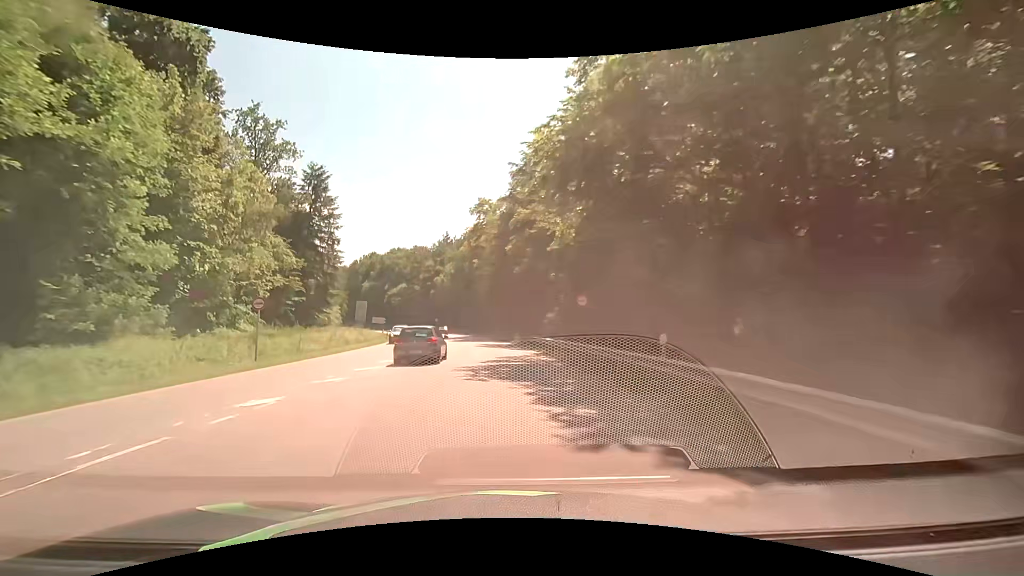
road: secondary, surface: asphalt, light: Day
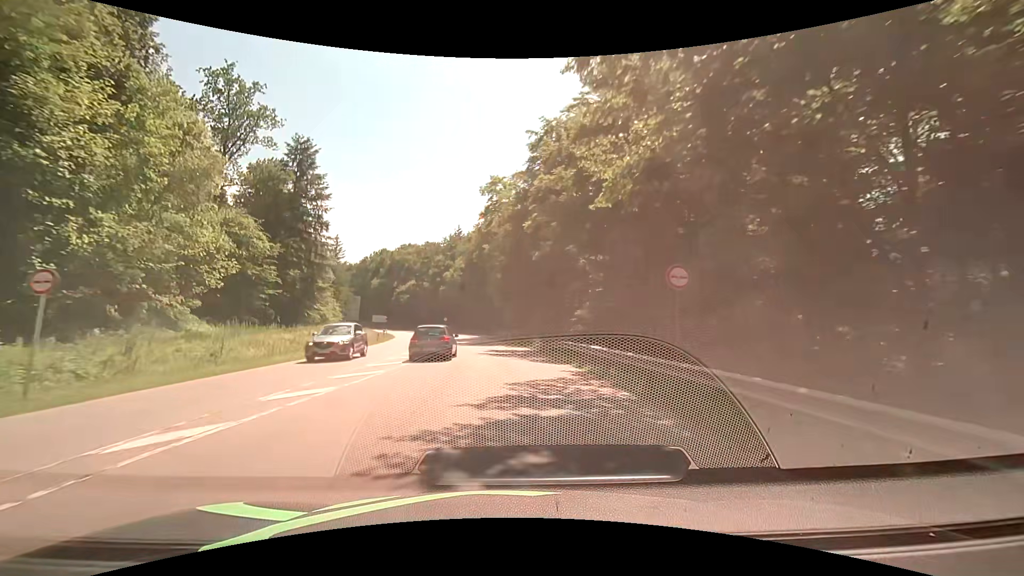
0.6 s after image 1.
(-0.2, +11.1) m; -2°
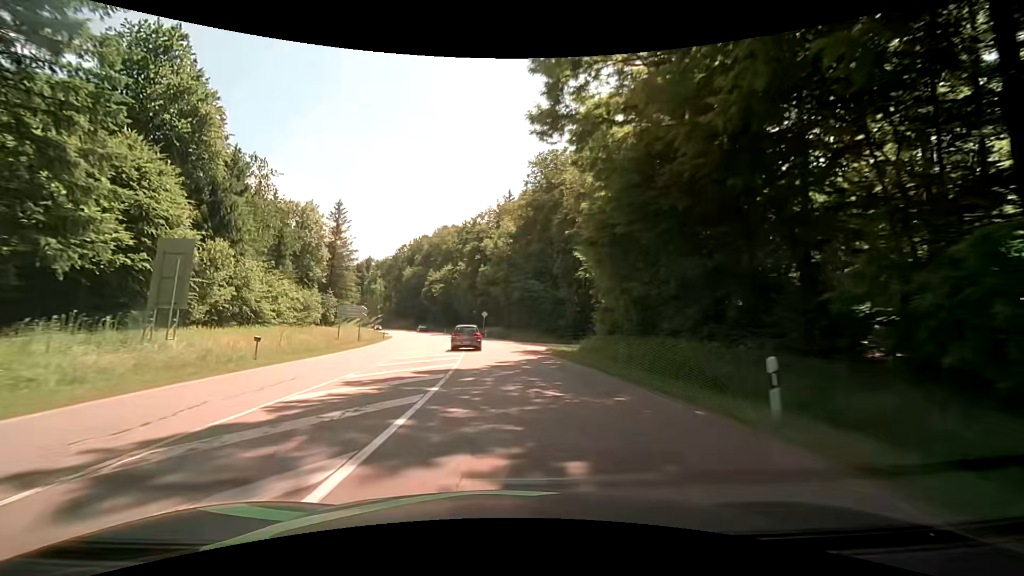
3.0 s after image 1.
(-2.7, +43.6) m; -7°
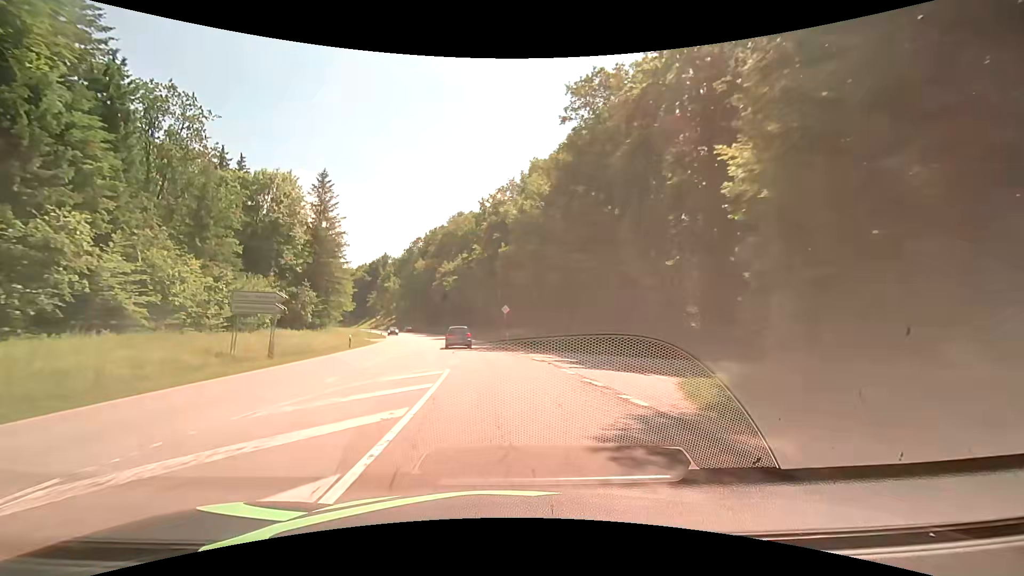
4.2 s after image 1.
(-0.4, +21.7) m; -2°
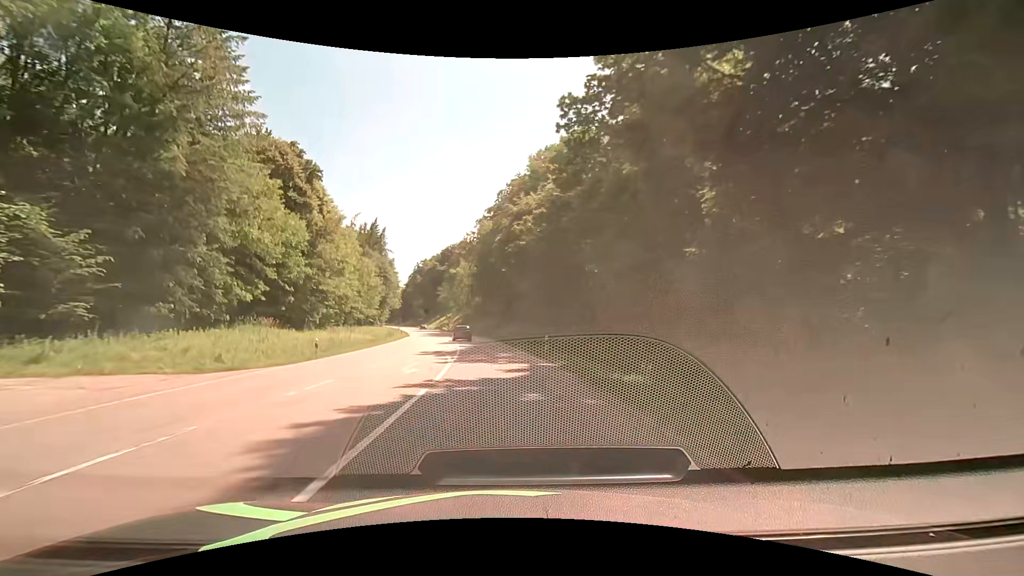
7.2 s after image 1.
(-5.0, +53.7) m; -10°
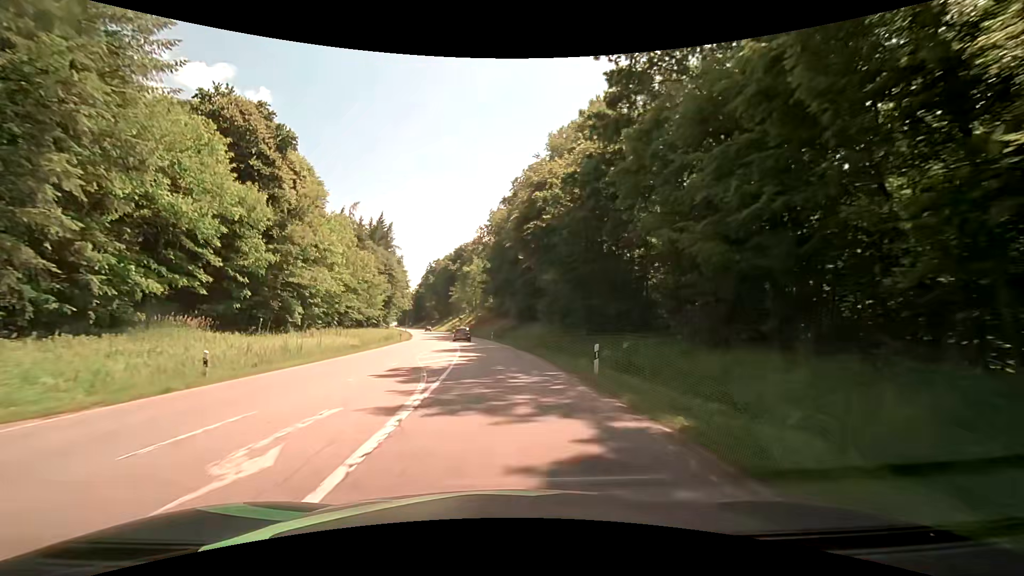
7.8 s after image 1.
(-0.2, +10.8) m; -2°
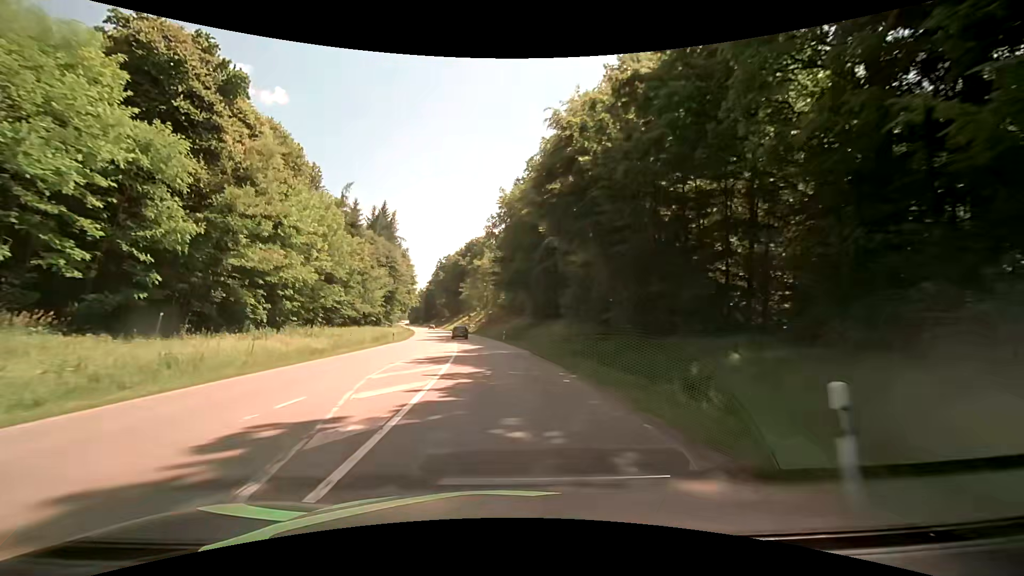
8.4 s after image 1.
(-0.2, +10.8) m; -2°
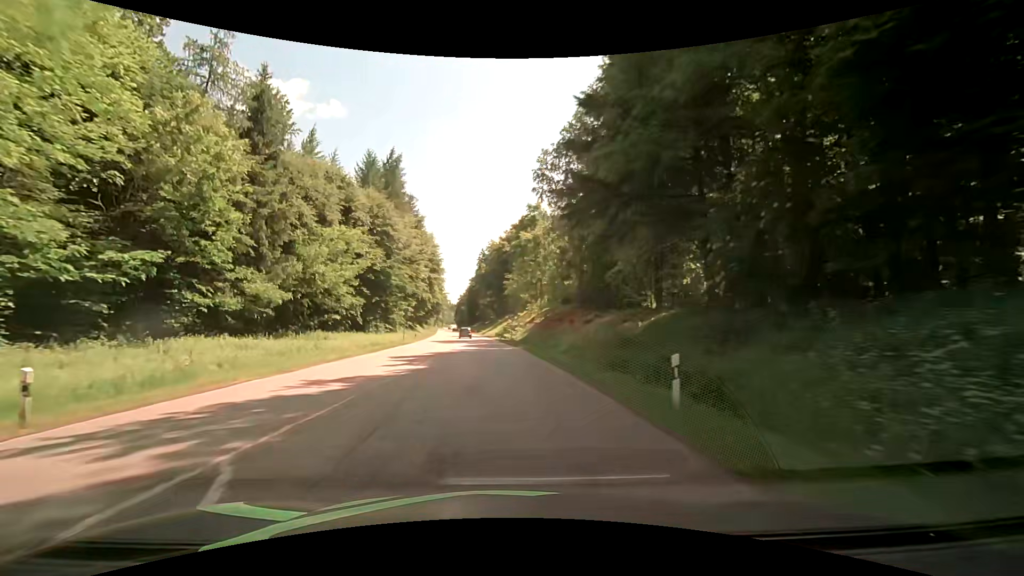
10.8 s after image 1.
(-2.2, +43.2) m; -6°
(0, +10) (0, +20) (-1, +30) (-2, +40) (-2, +50) (-3, +60) (-4, +70) (-5, +80) (-7, +90) (-8, +100) m
